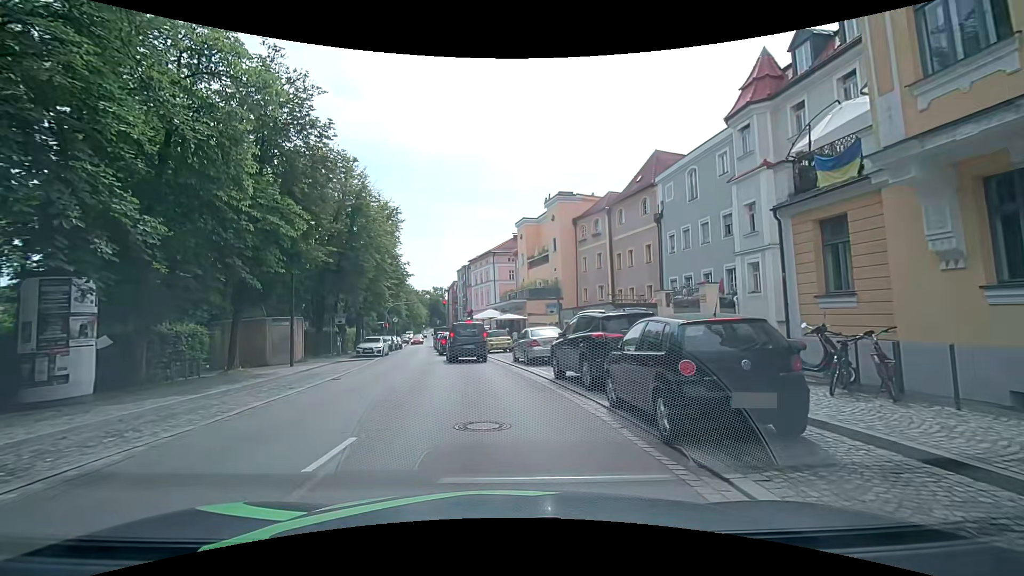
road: primary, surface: asphalt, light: Day
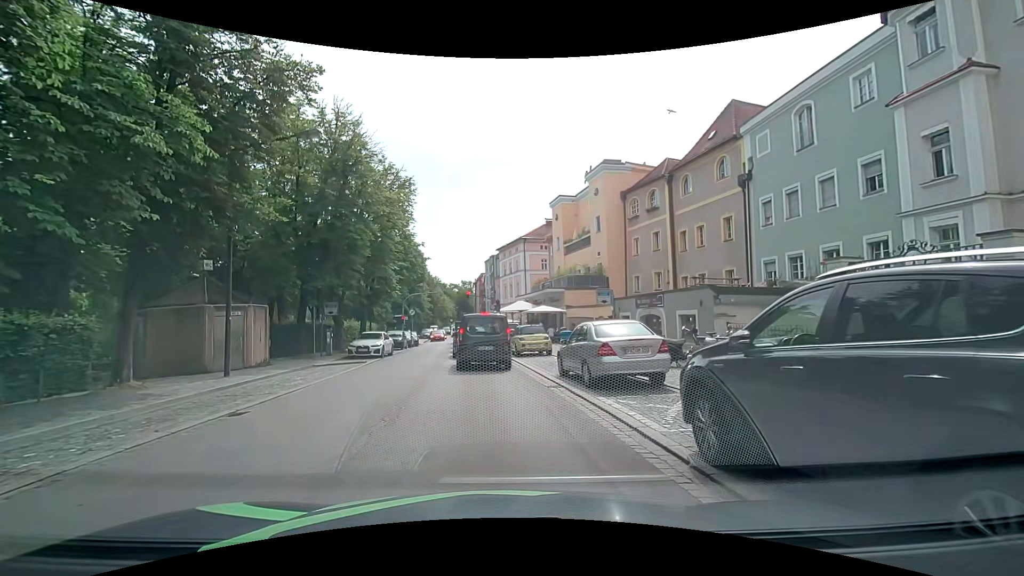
(-0.3, +8.4) m; -2°
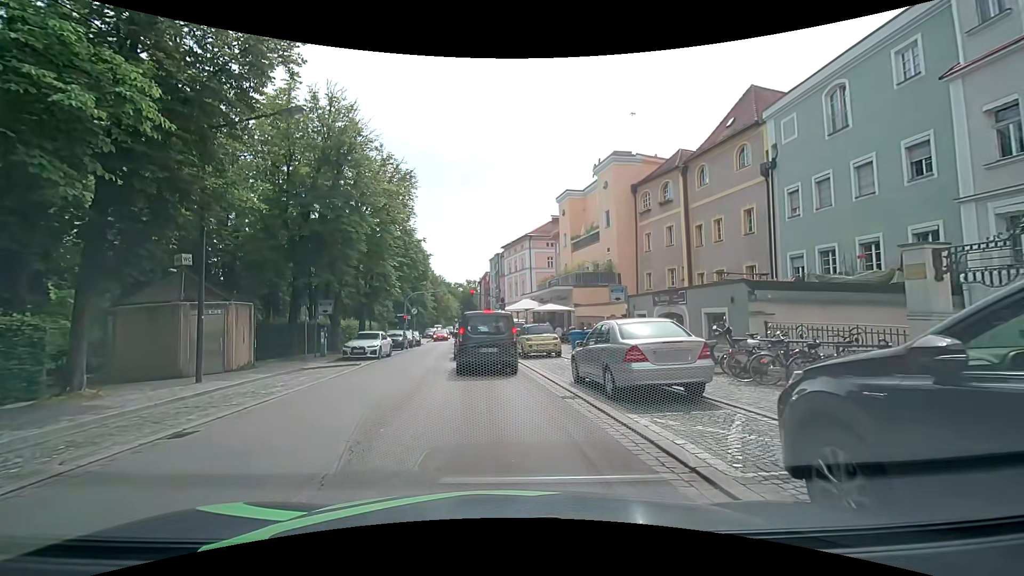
(-0.1, +1.8) m; -2°
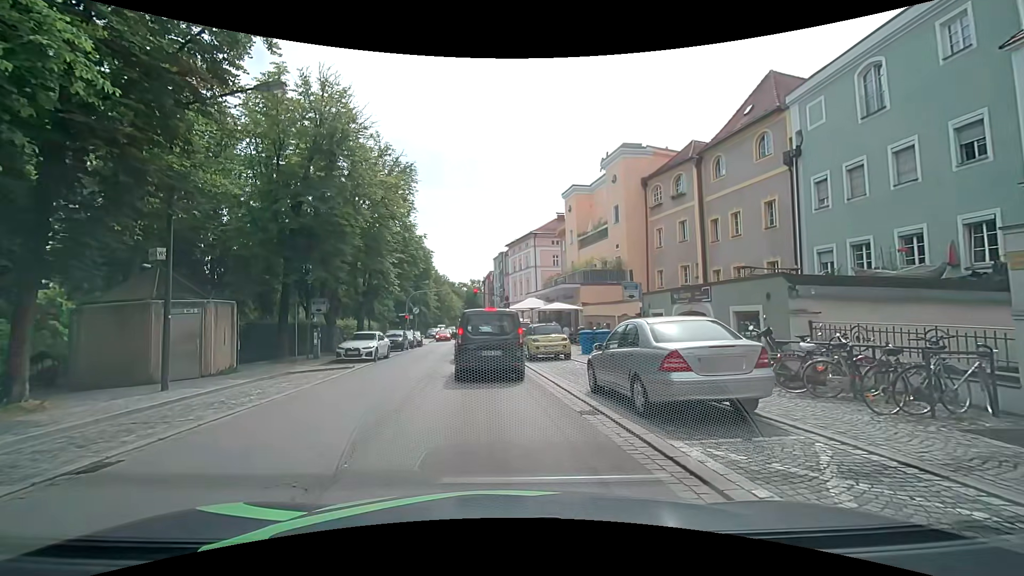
(0.0, +1.7) m; -1°
